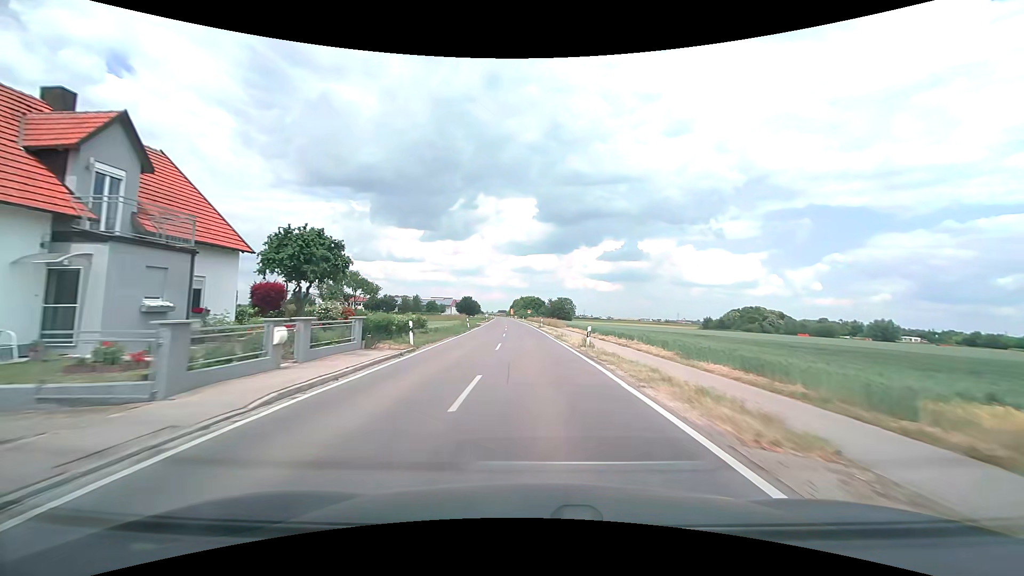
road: tertiary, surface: asphalt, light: Day
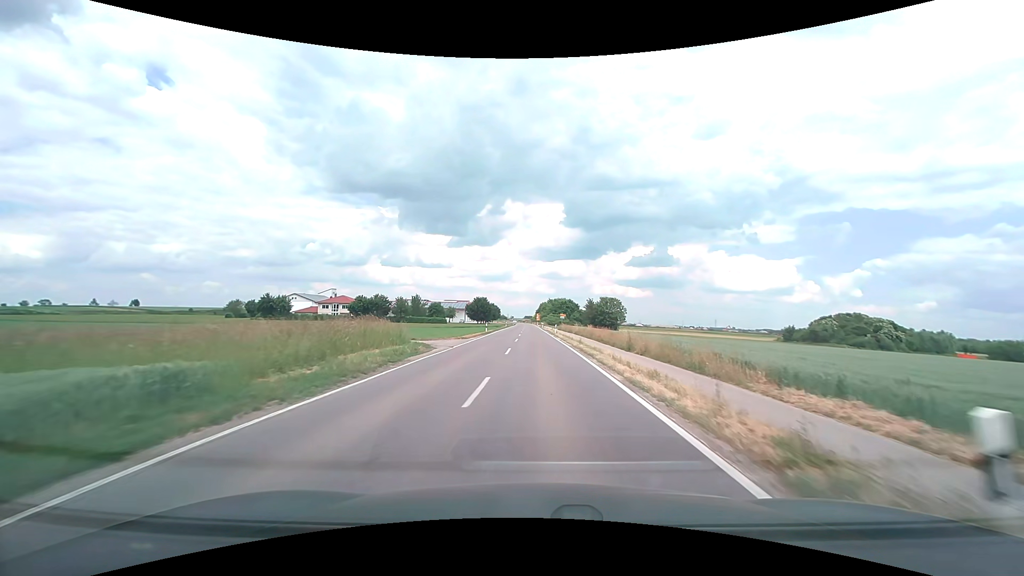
(-1.8, +47.2) m; -3°
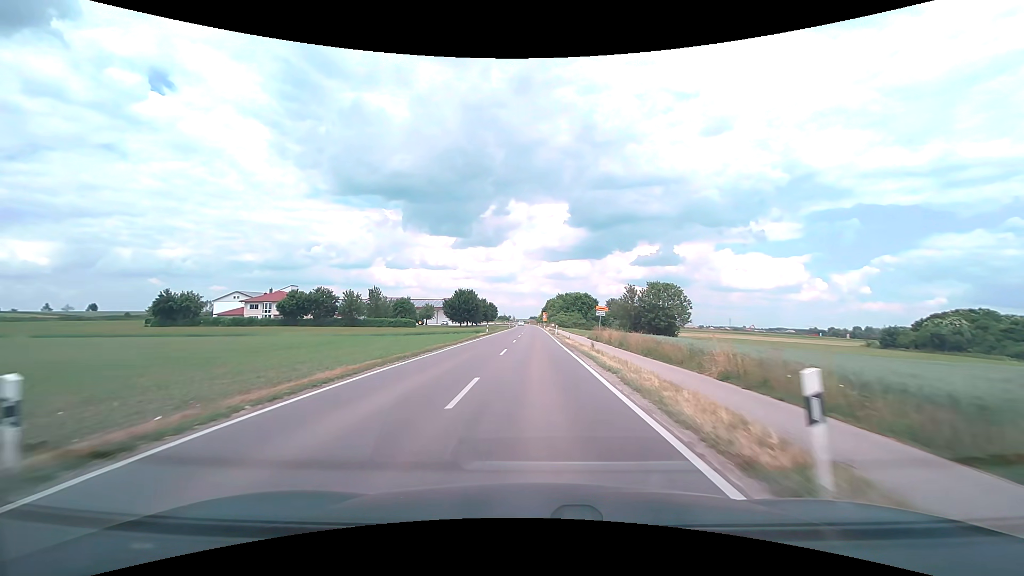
(0.0, +48.4) m; -1°
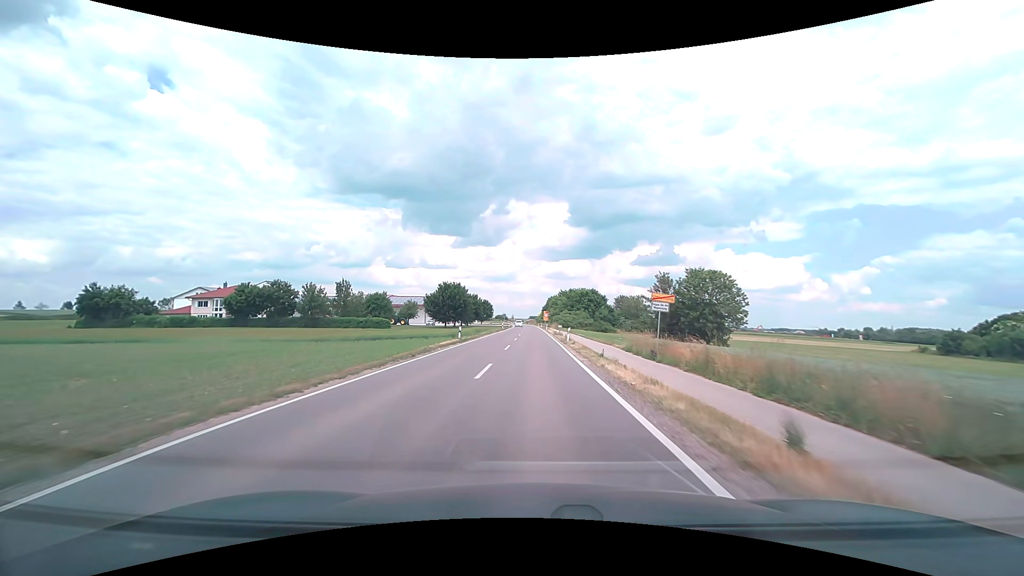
(0.0, +20.0) m; 0°
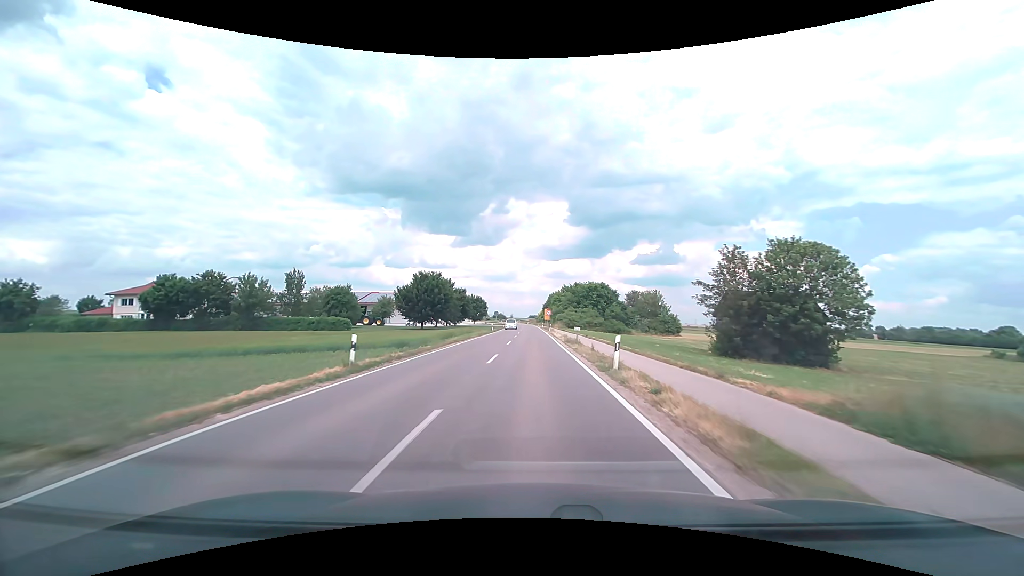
(0.0, +20.4) m; 0°
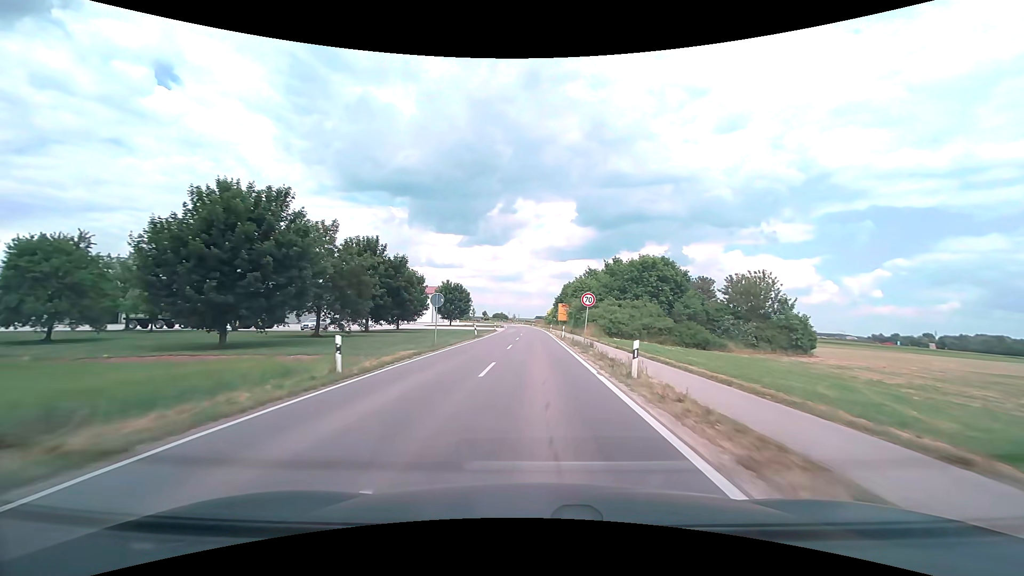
(-0.4, +51.9) m; -1°
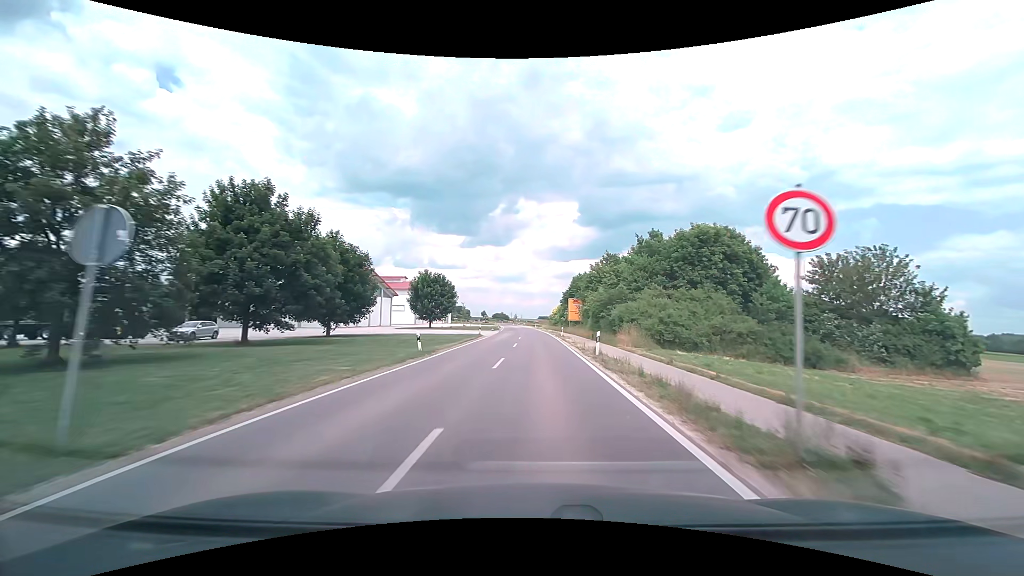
(-0.1, +21.7) m; -1°
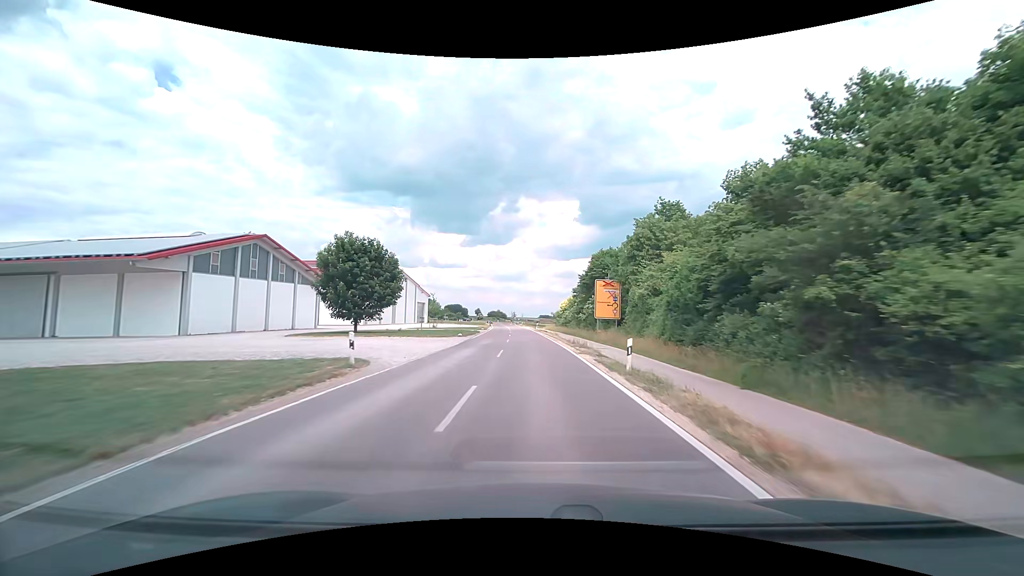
(0.0, +32.4) m; 0°
(0, +10) (0, +20) (0, +30) (-1, +40) (-1, +50) (-2, +60) (-2, +70) (-3, +80) (-3, +90) (-4, +100) m
